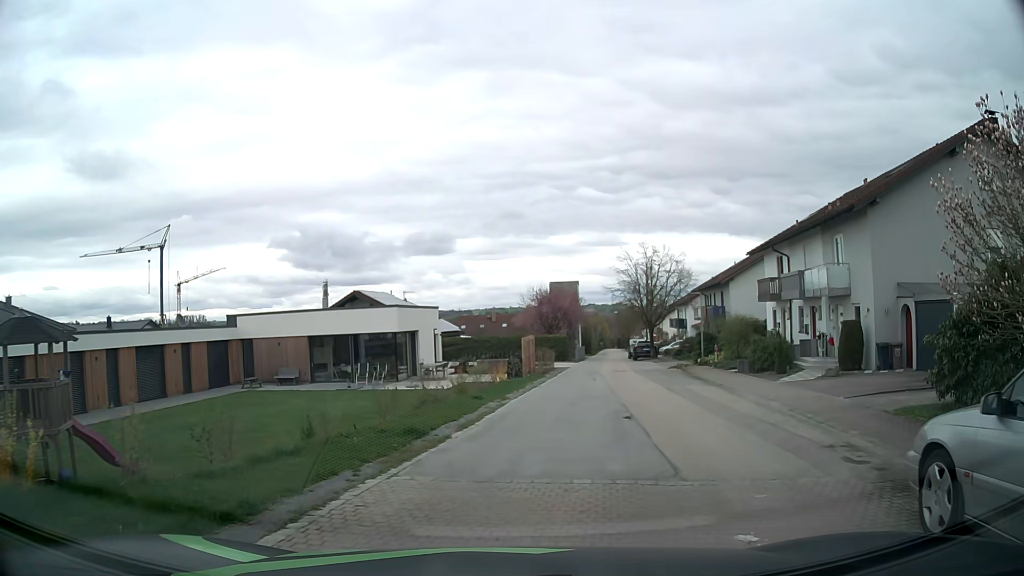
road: residential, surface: asphalt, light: Day
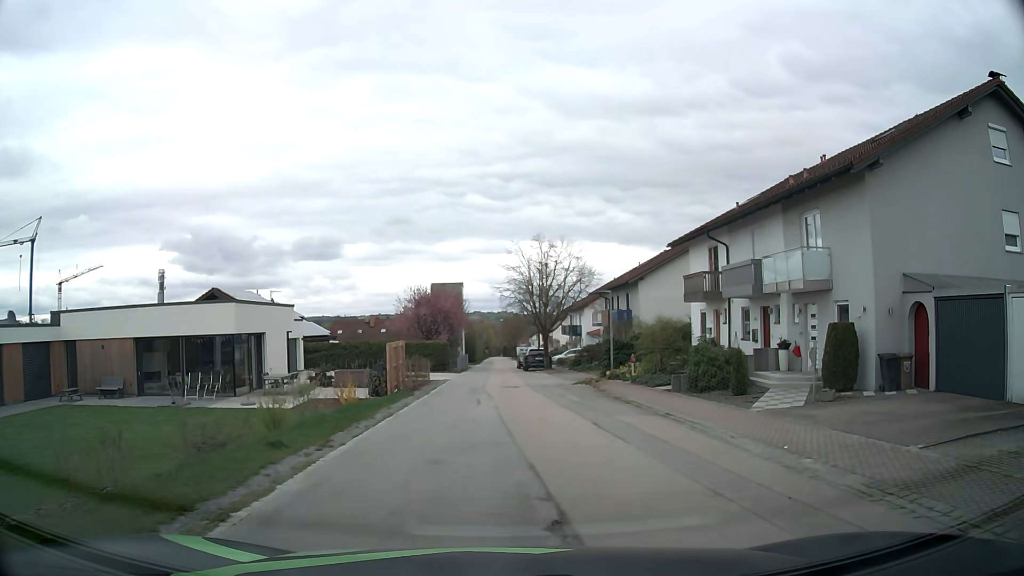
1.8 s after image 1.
(+0.6, +7.2) m; +9°
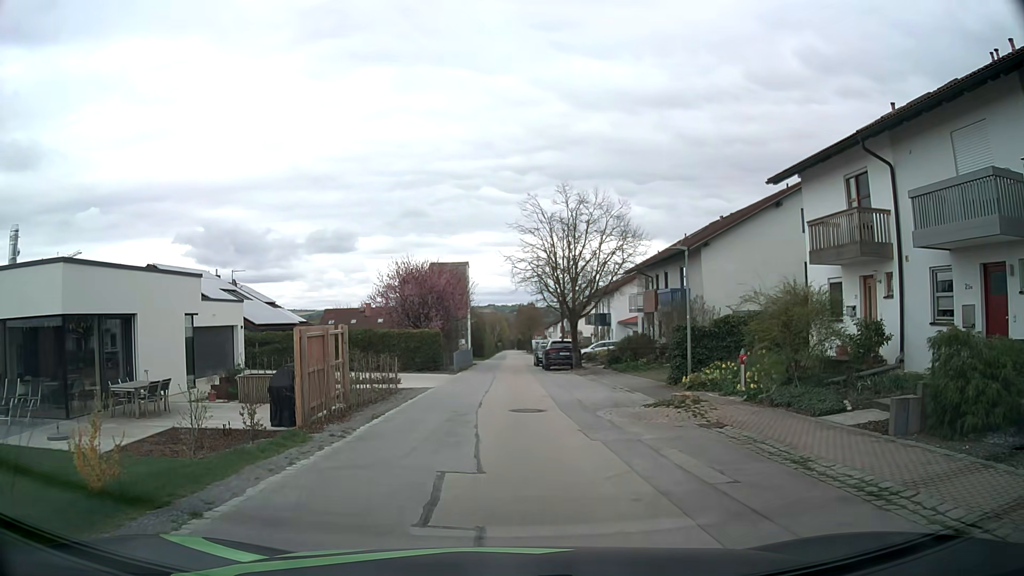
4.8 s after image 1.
(+0.2, +12.5) m; 0°
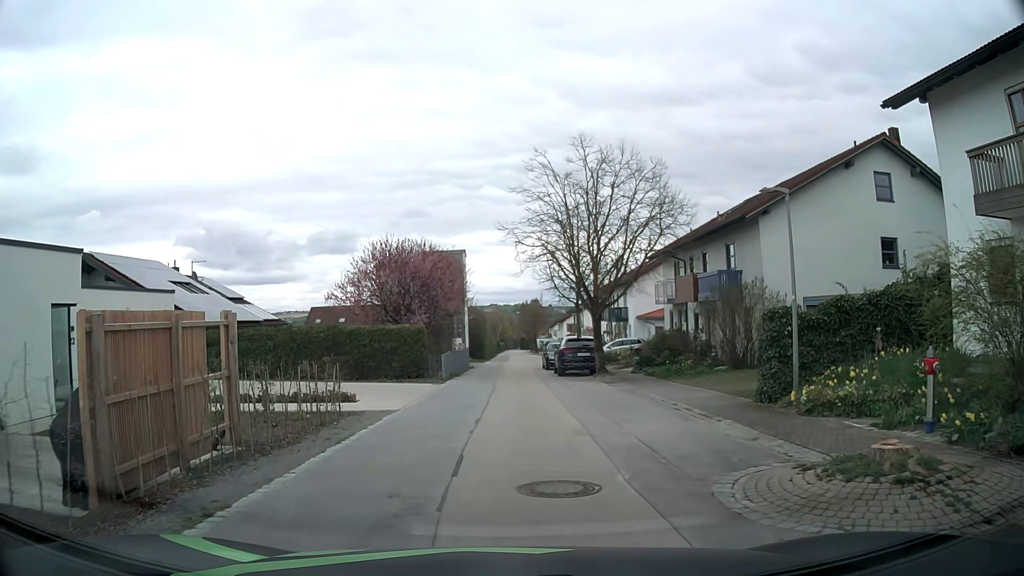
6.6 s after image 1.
(0.0, +7.7) m; 0°
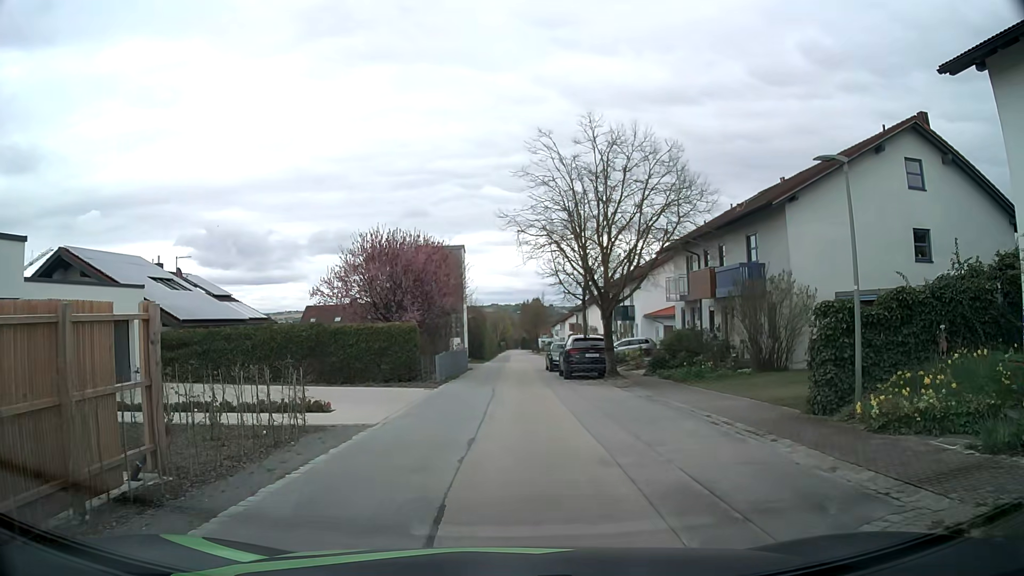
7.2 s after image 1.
(0.0, +2.5) m; 0°
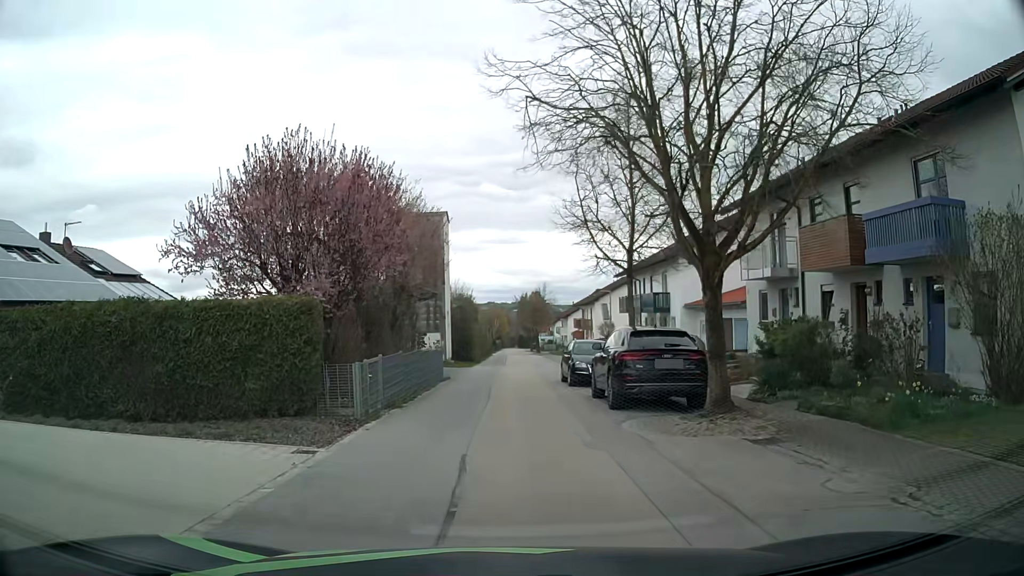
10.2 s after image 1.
(-0.1, +12.6) m; -1°
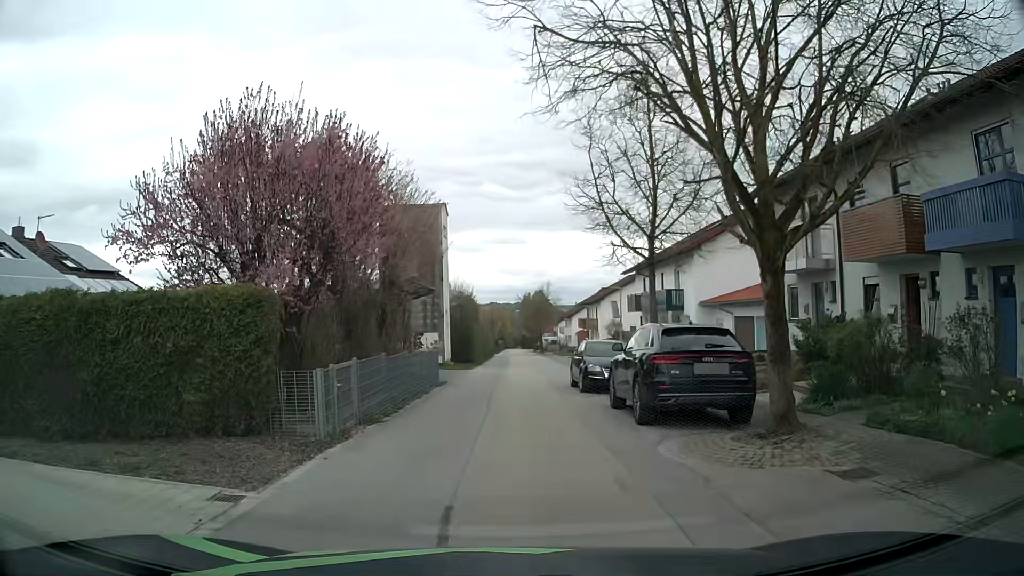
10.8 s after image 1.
(0.0, +2.6) m; 0°
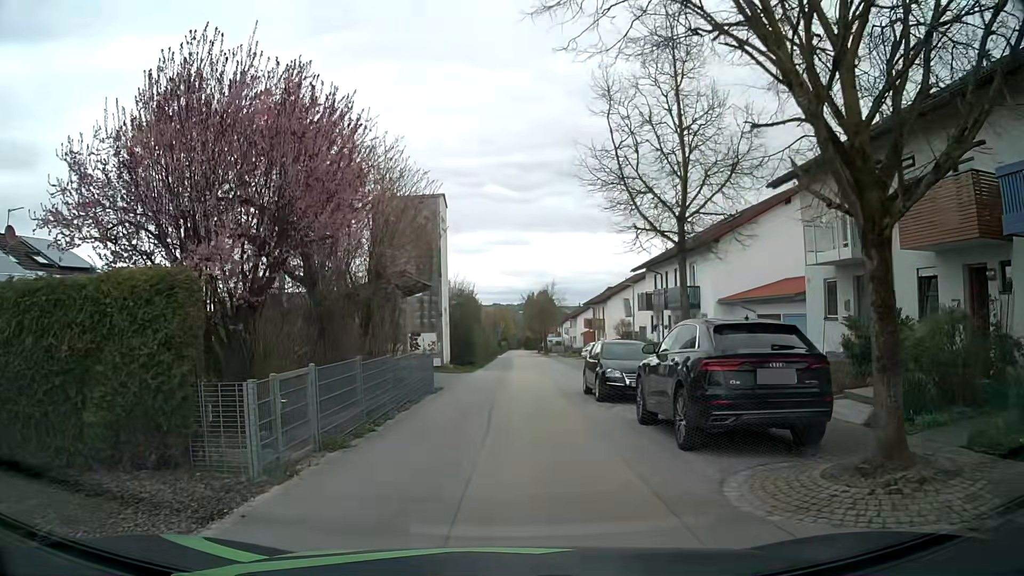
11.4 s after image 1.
(0.0, +2.7) m; 0°
(0, +10) (0, +20) (0, +30) (+1, +40) (+2, +50) (+2, +60) (+2, +70) (+2, +80) (+2, +90) (+3, +100) m
